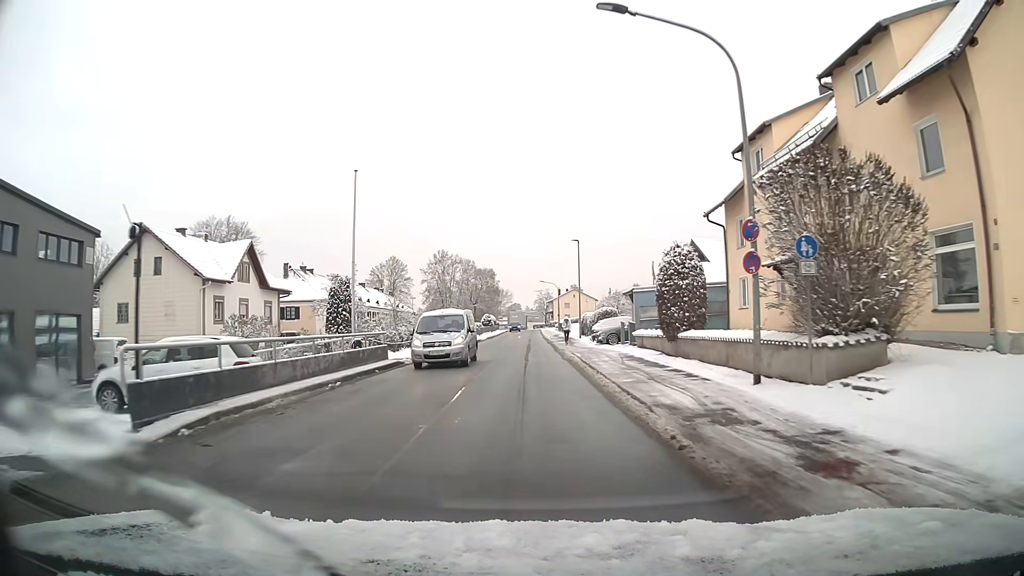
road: unclassified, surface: asphalt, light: Day
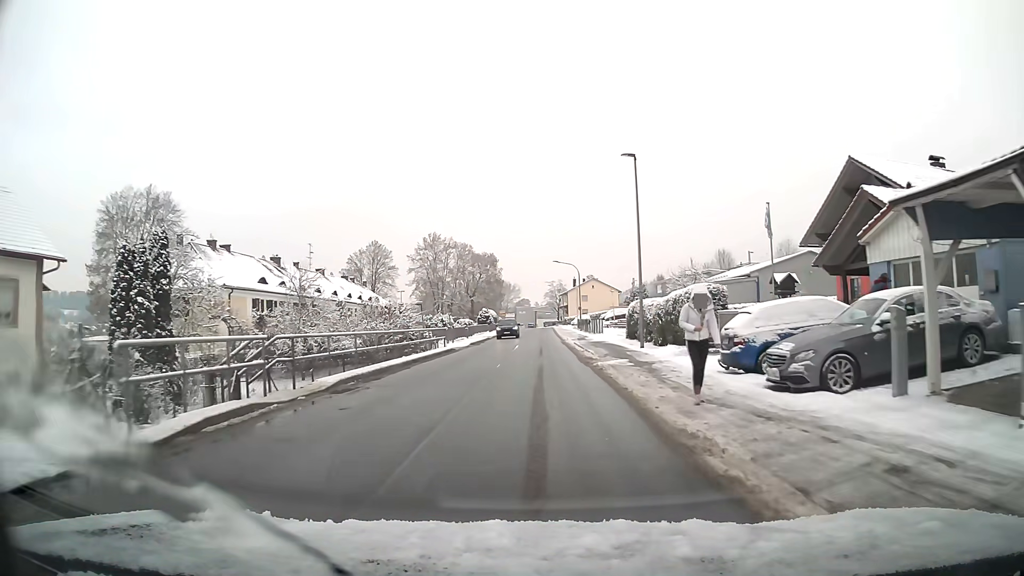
(-0.2, +27.7) m; -1°
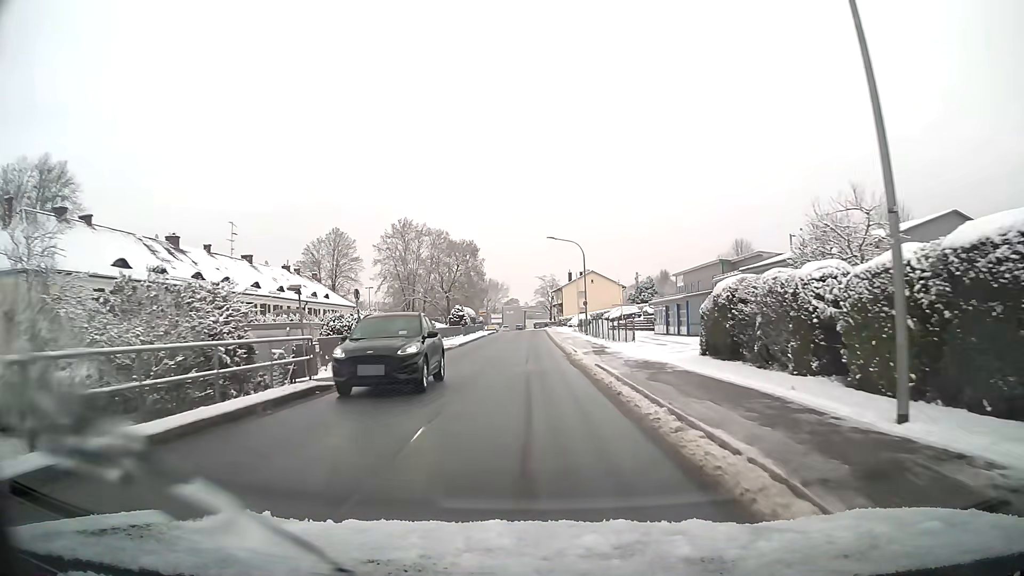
(+0.2, +20.8) m; +1°
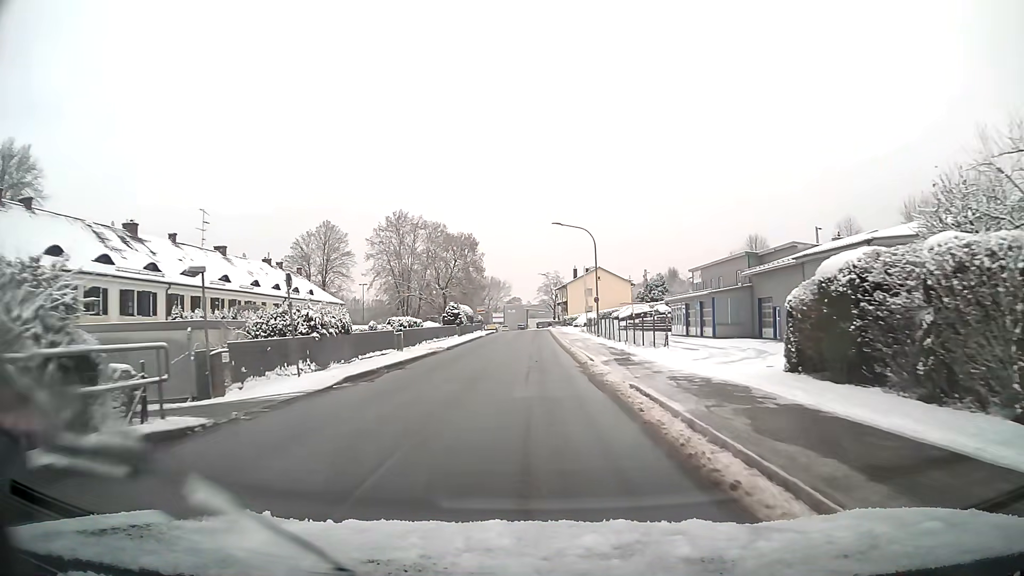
(0.0, +7.0) m; 0°
(0, +10) (0, +20) (0, +30) (0, +40) (0, +50) (0, +60) (0, +70) (0, +80) (-1, +90) (-4, +99) m
